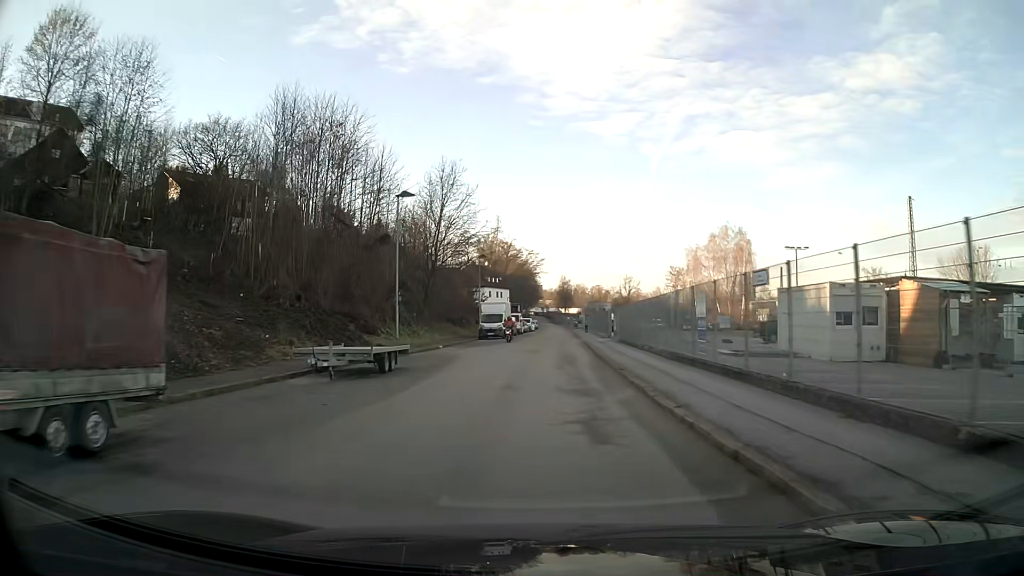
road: tertiary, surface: asphalt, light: Day
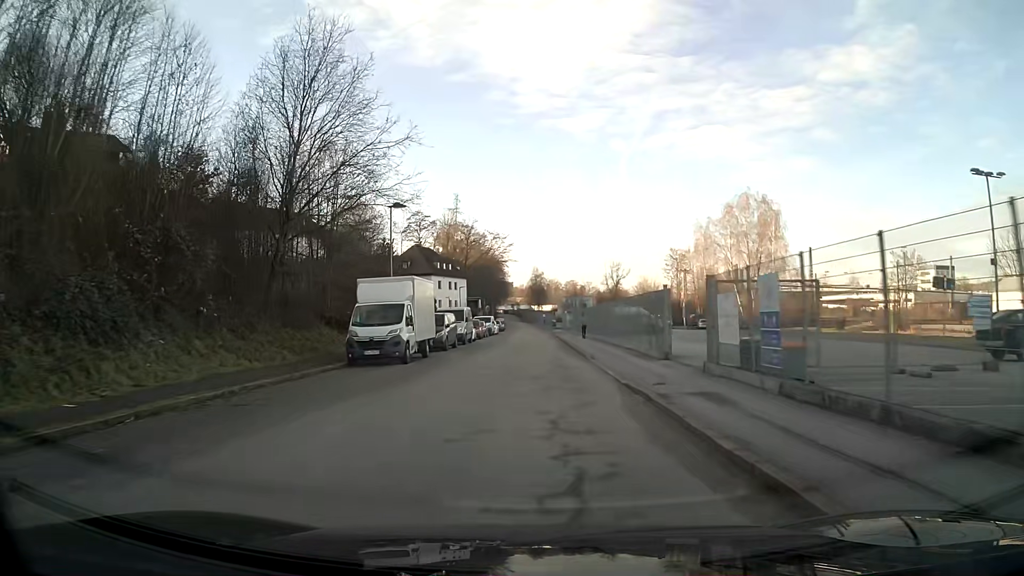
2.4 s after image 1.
(+0.8, +31.5) m; +2°
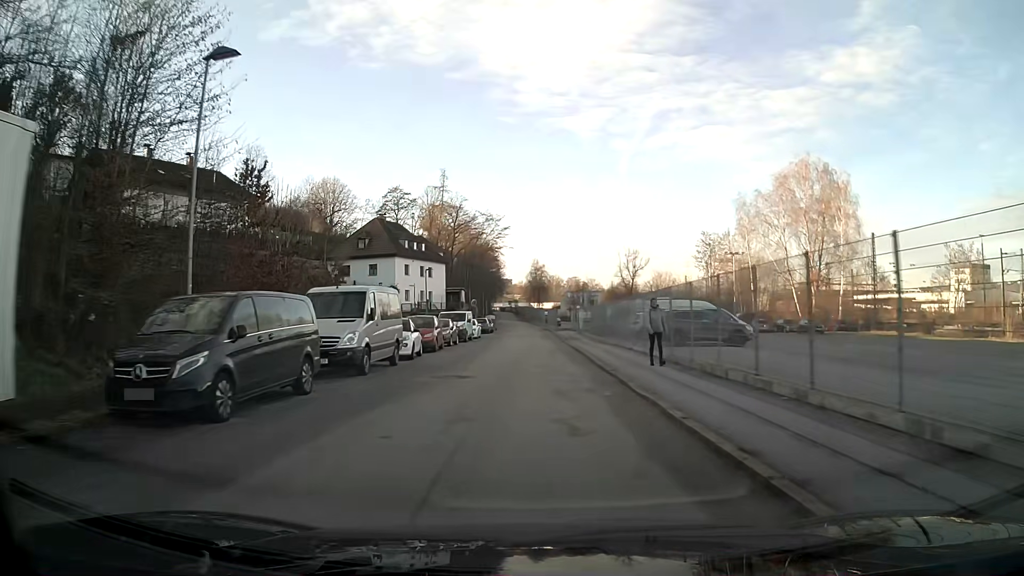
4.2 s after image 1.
(0.0, +24.0) m; 0°
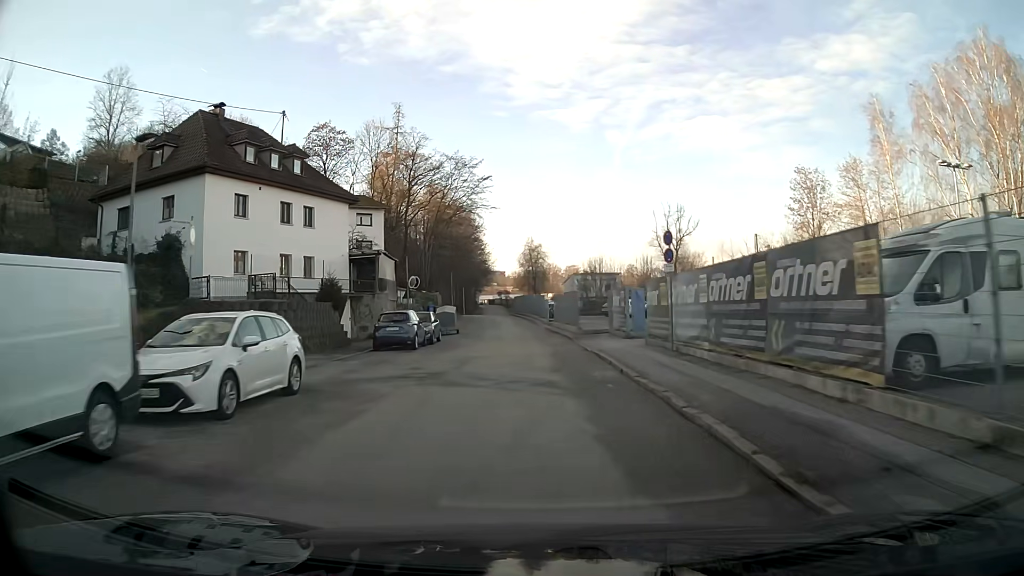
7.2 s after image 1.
(0.0, +39.8) m; 0°
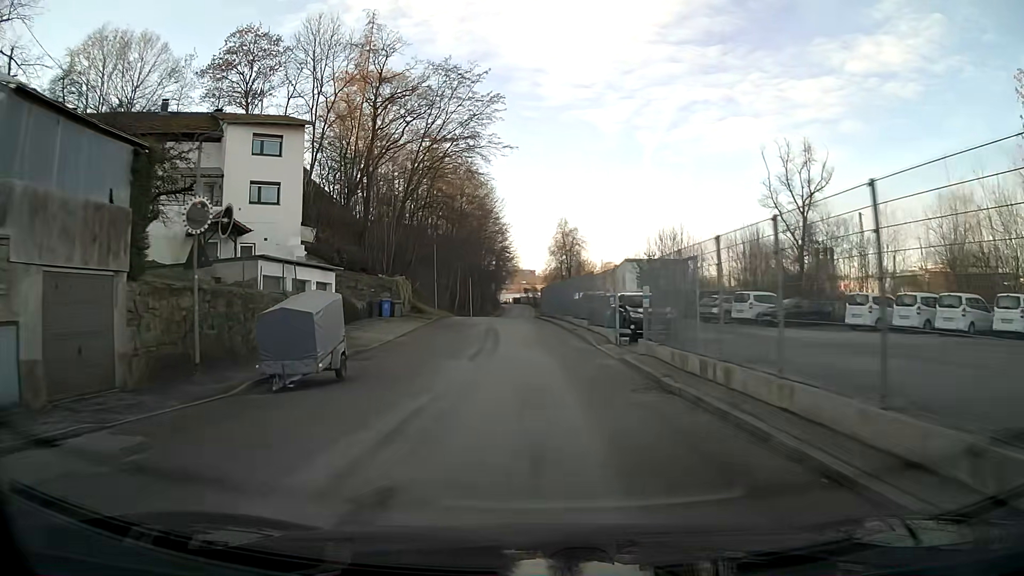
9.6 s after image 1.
(-0.7, +31.3) m; -3°
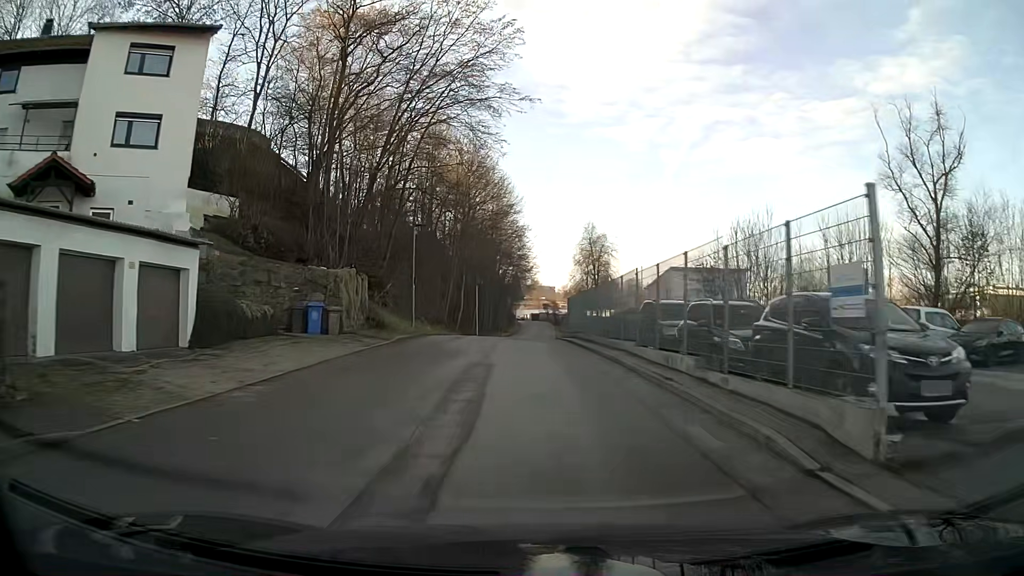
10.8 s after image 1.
(-0.2, +15.4) m; -1°
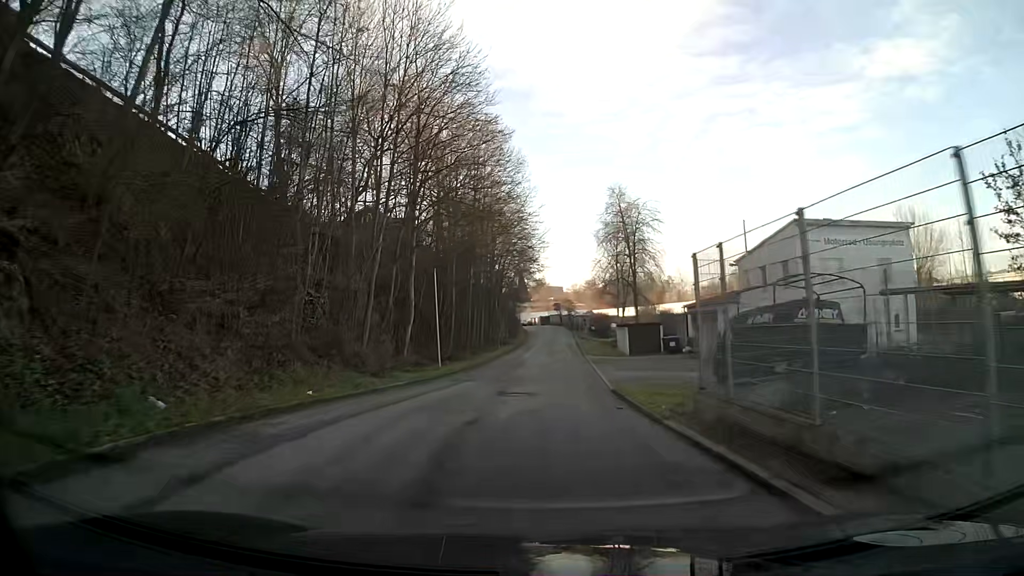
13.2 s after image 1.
(0.0, +29.6) m; 0°
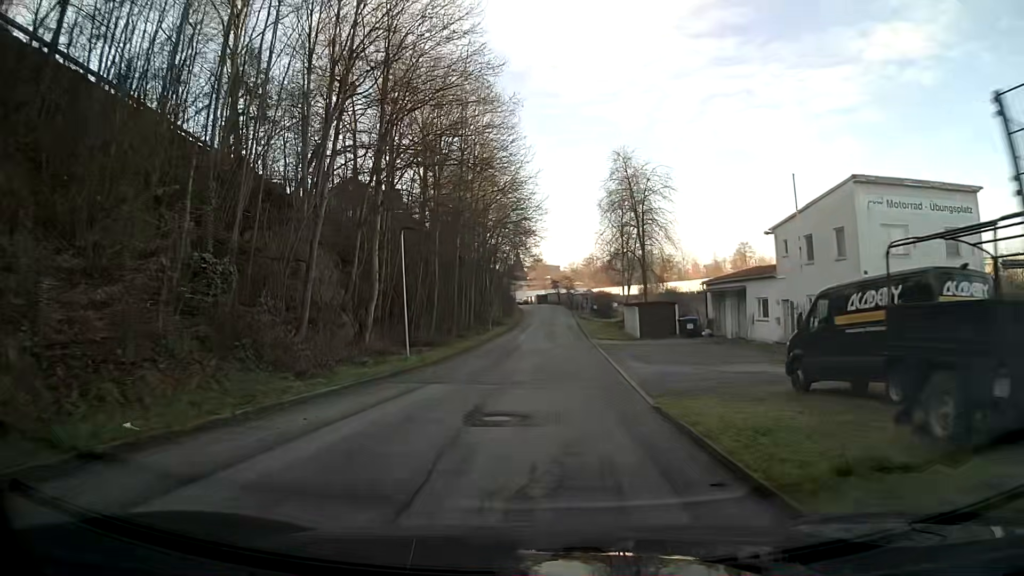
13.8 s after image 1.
(0.0, +7.2) m; 0°
